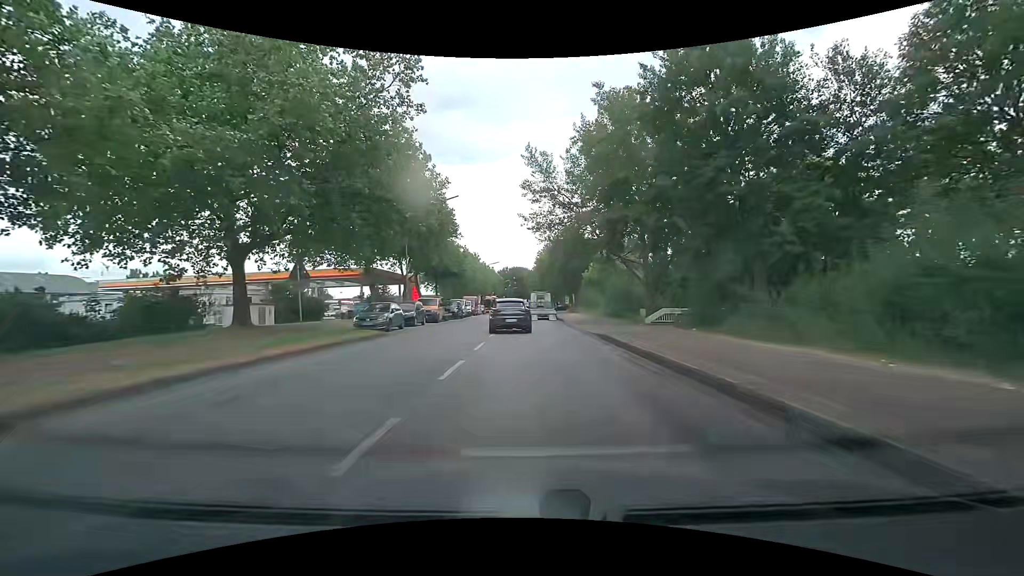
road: secondary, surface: asphalt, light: Day
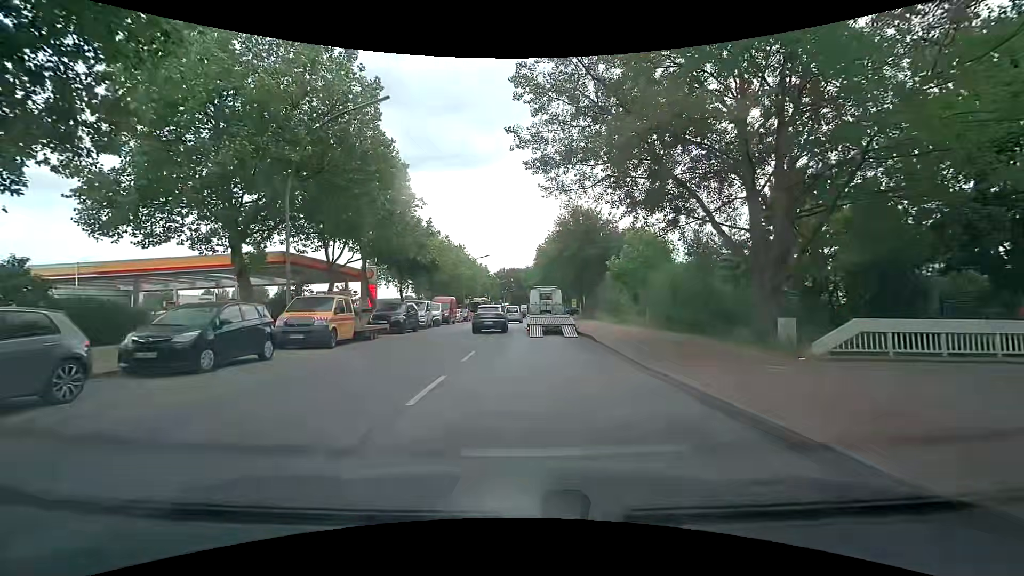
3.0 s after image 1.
(+0.2, +19.8) m; 0°
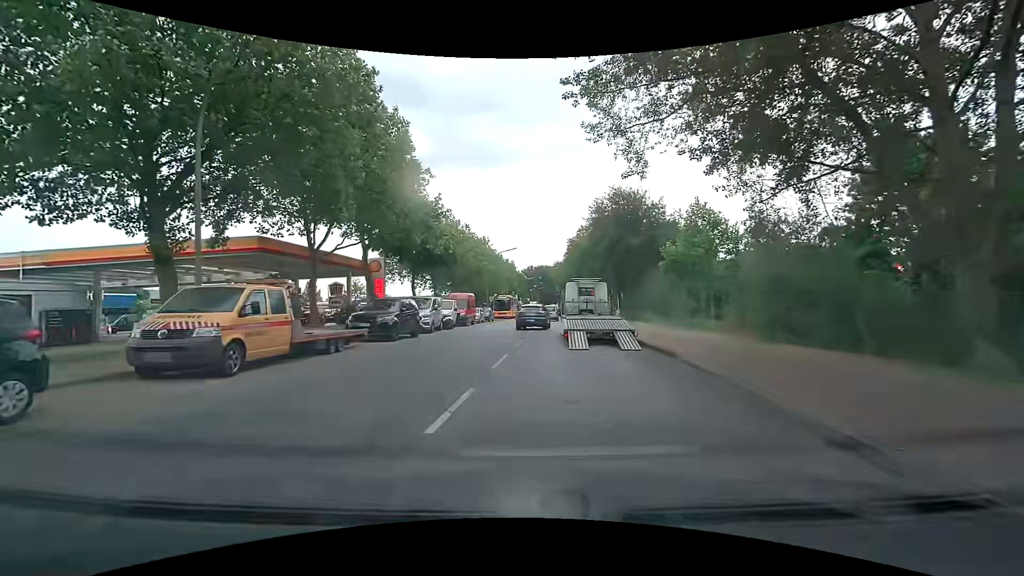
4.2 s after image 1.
(-0.2, +7.8) m; -4°
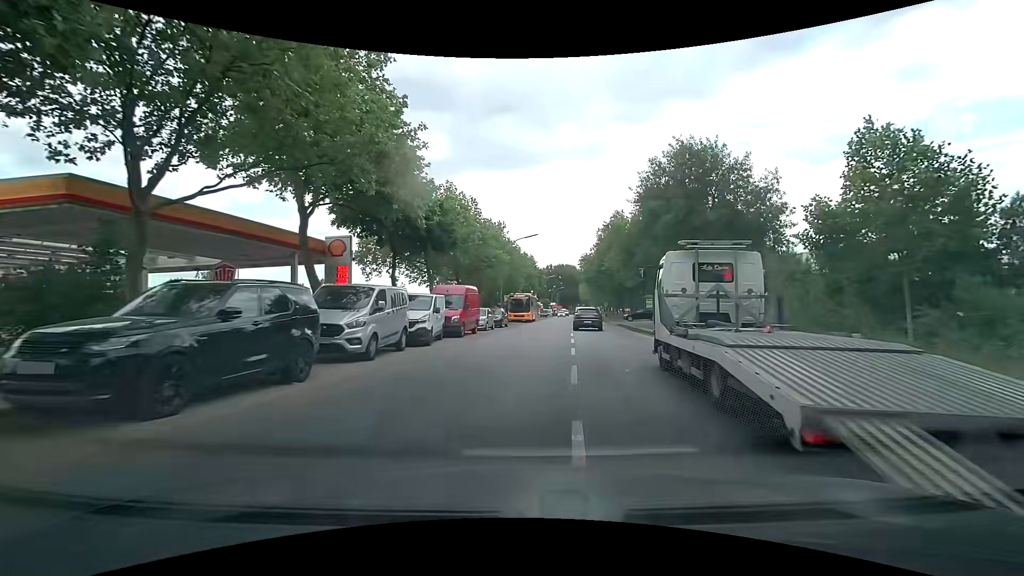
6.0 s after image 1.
(-0.4, +14.5) m; -1°
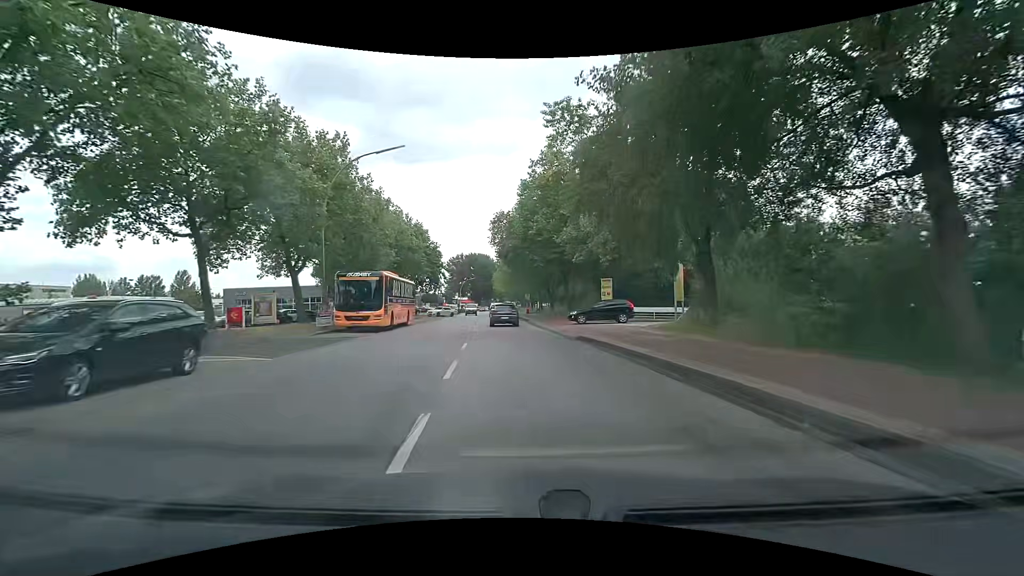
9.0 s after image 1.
(+3.1, +30.0) m; +9°
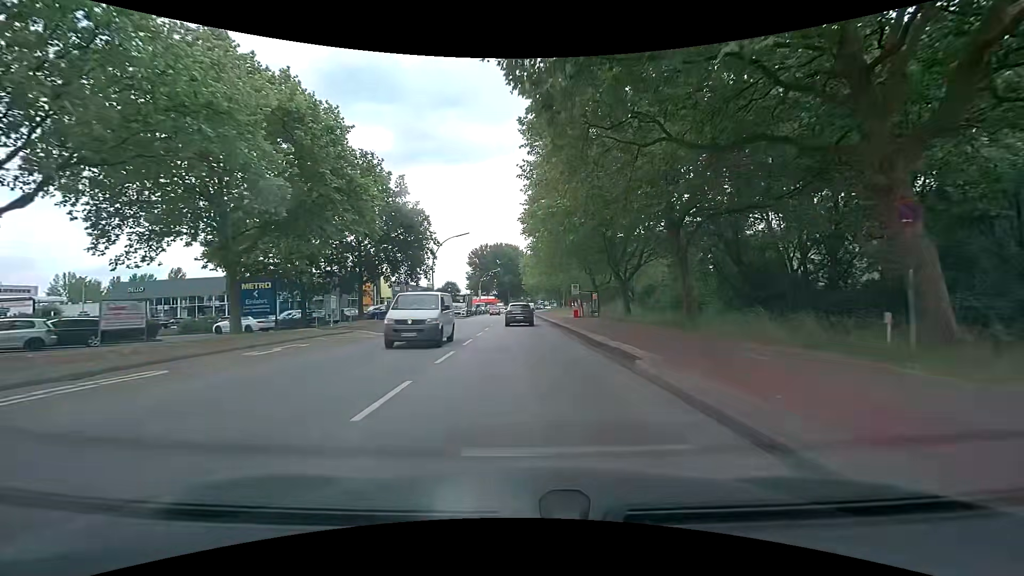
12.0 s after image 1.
(-1.3, +33.7) m; -3°
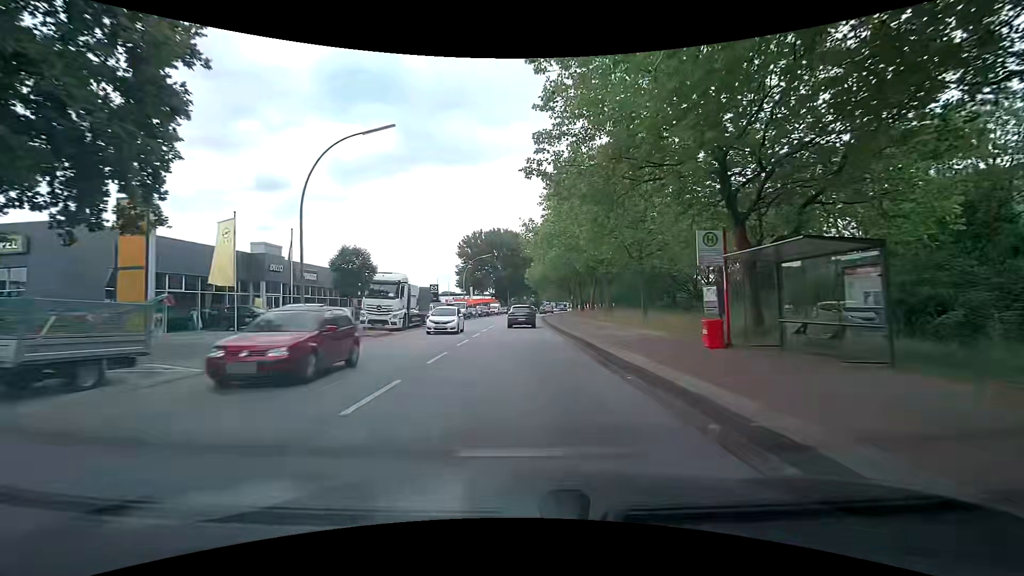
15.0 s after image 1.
(-0.5, +35.7) m; -1°
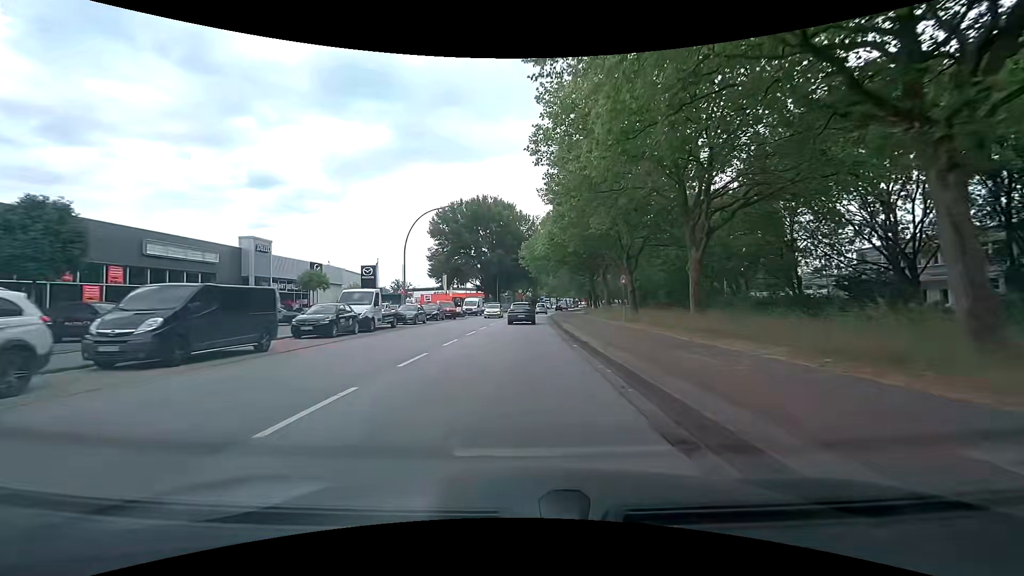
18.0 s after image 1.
(+0.1, +37.3) m; +1°
(0, +10) (0, +20) (0, +30) (0, +40) (+1, +50) (+1, +60) (+2, +70) (+2, +80) (+3, +90) (+4, +100) m
